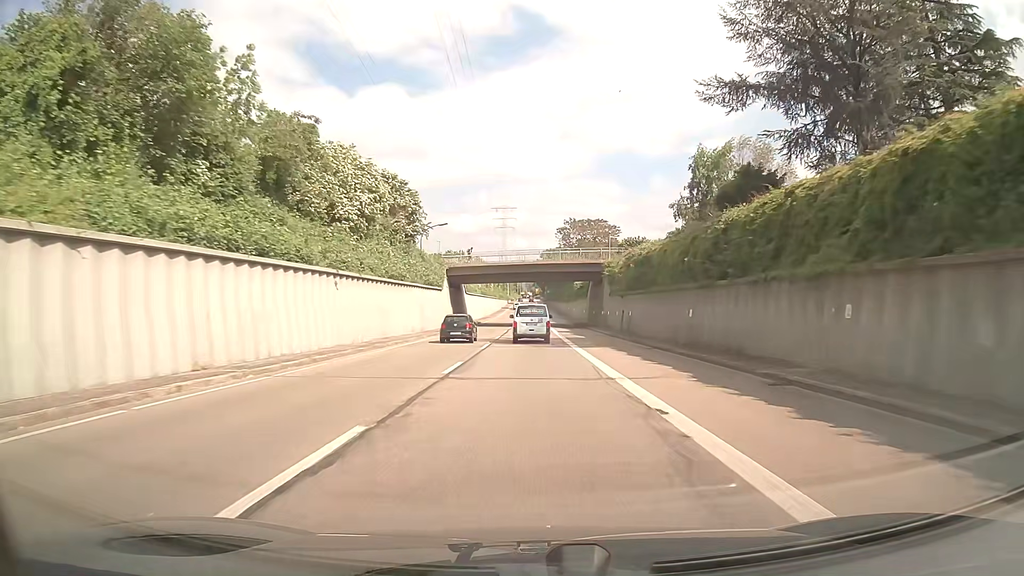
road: trunk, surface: asphalt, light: Day
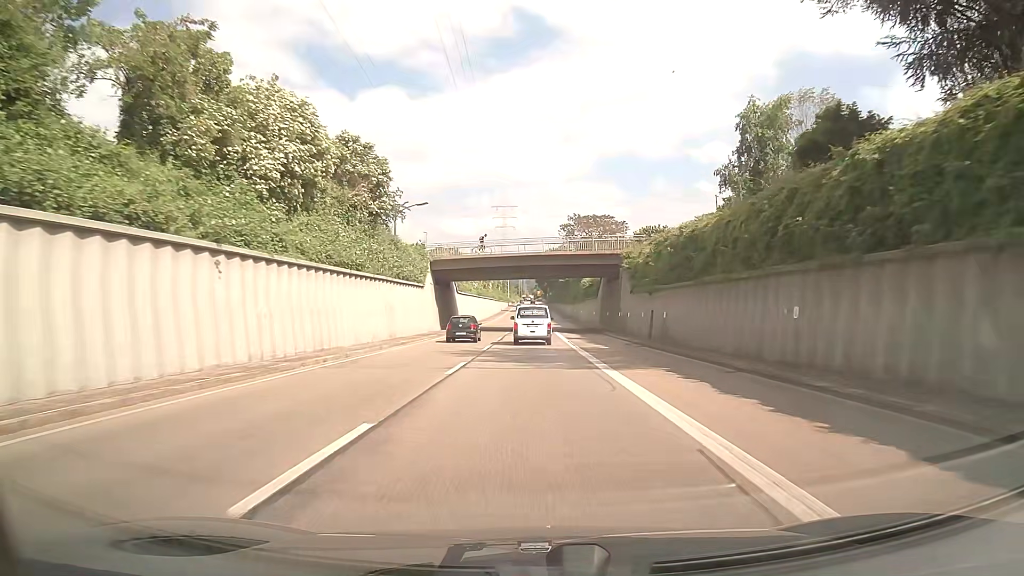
(0.0, +11.8) m; 0°
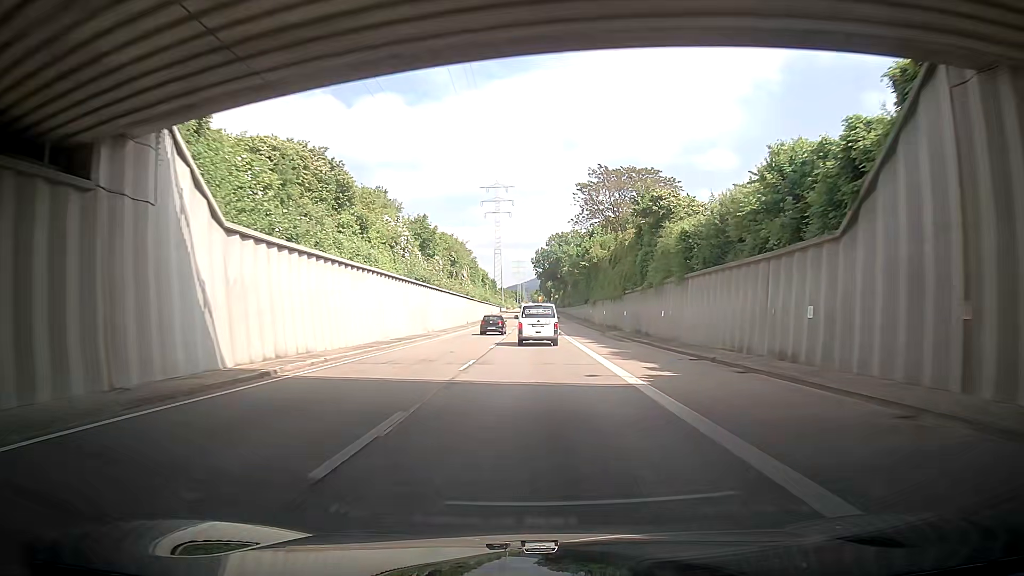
(-0.5, +59.1) m; -1°
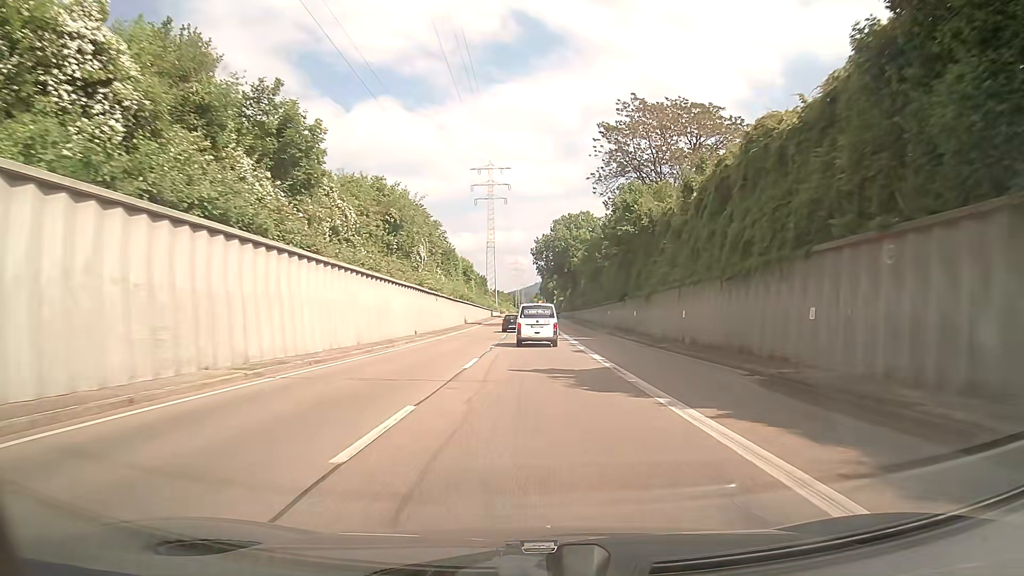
(0.0, +35.4) m; +1°
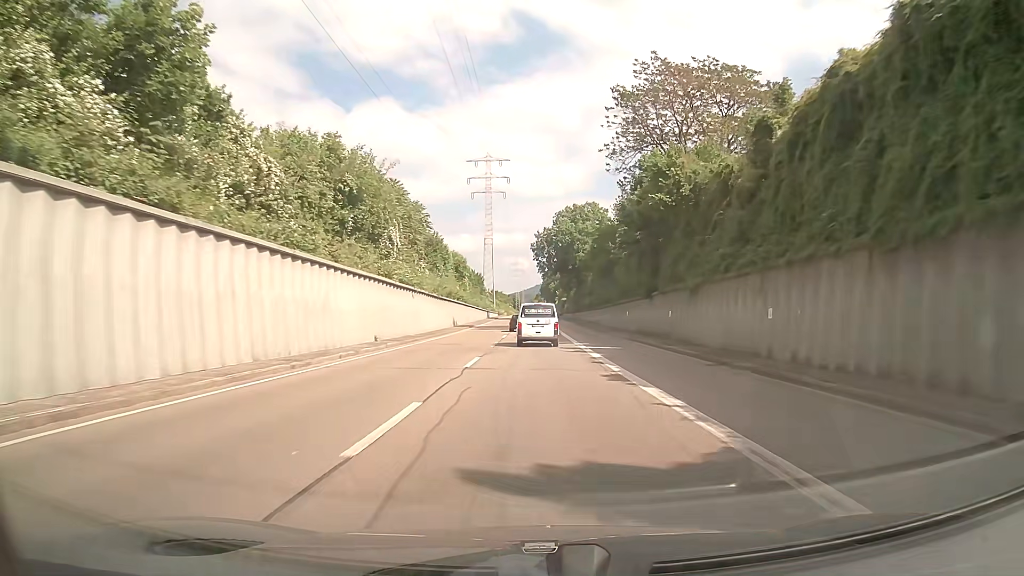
(0.0, +11.8) m; 0°
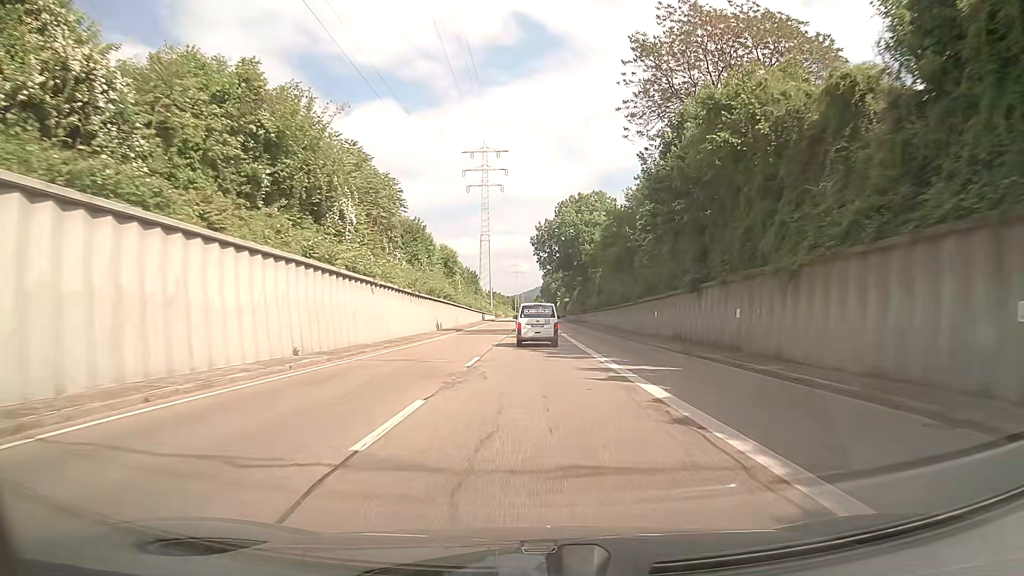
(0.0, +11.8) m; 0°
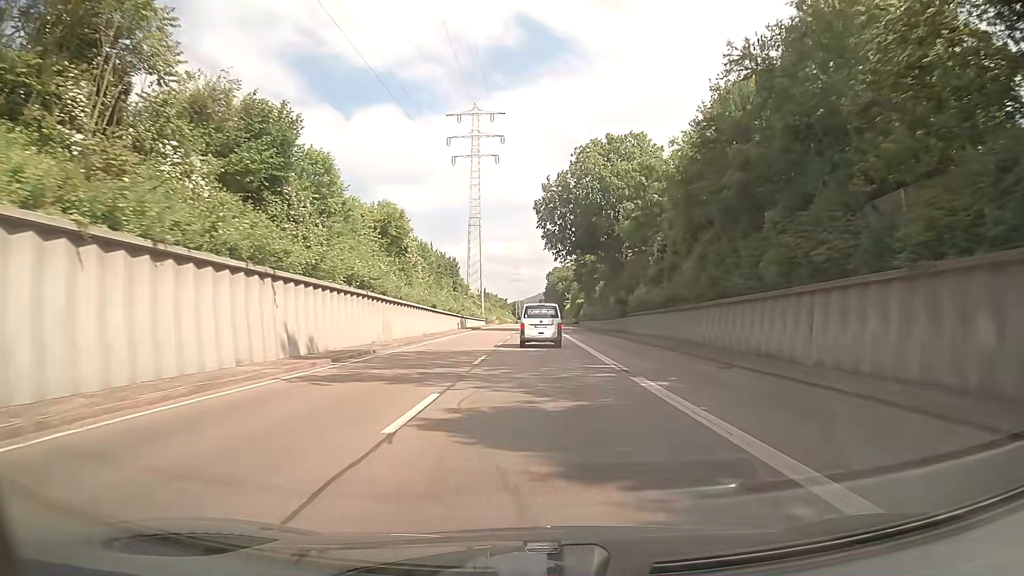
(+0.2, +34.9) m; 0°
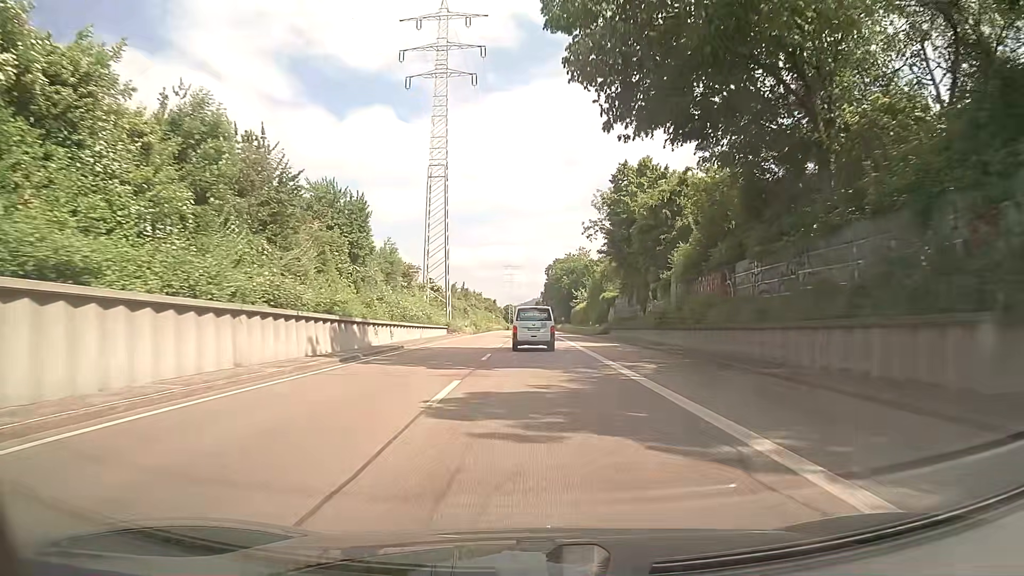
(-0.1, +45.4) m; +1°
(0, +10) (0, +20) (0, +30) (0, +40) (0, +50) (0, +60) (-1, +70) (-1, +80) (-1, +90) (-1, +100) m
